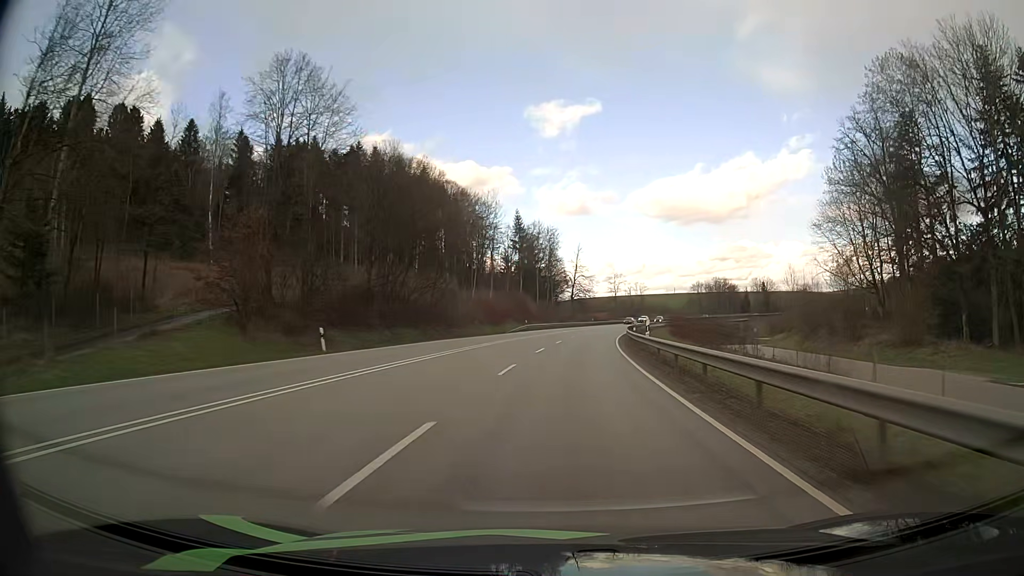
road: primary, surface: asphalt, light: Day
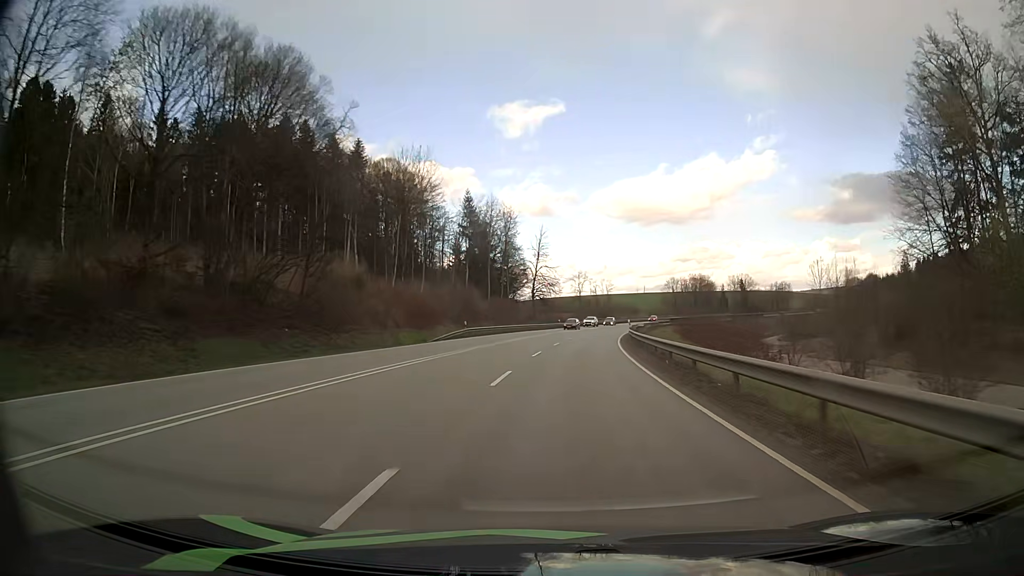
(+0.8, +26.6) m; +3°
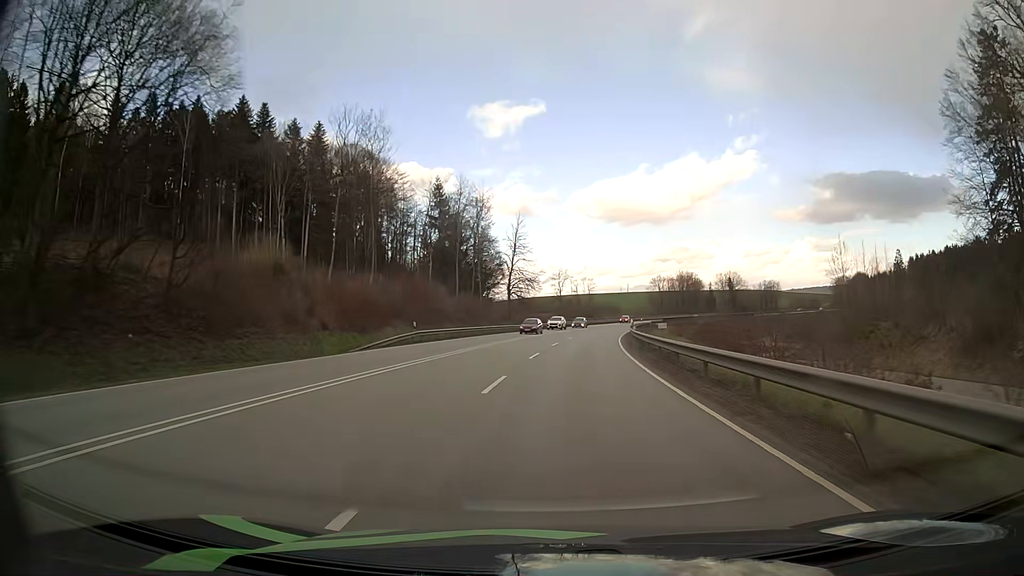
(+0.2, +13.3) m; +2°
(0, +10) (0, +20) (+1, +30) (+2, +40) (+3, +50) (+4, +60) (+6, +70) (+8, +80) (+9, +89) (+12, +99) m
